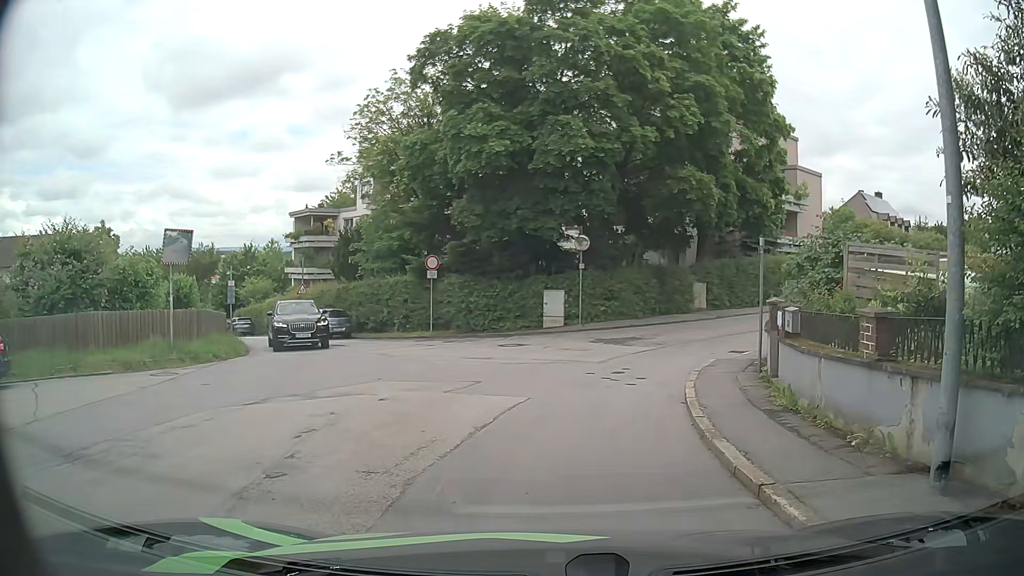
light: Day
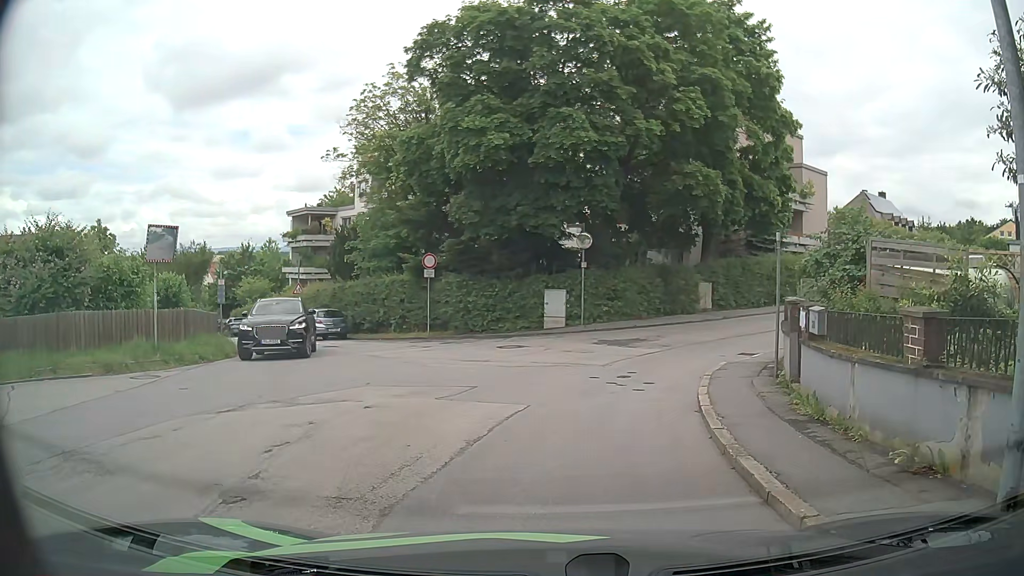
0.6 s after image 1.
(0.0, +0.8) m; -1°
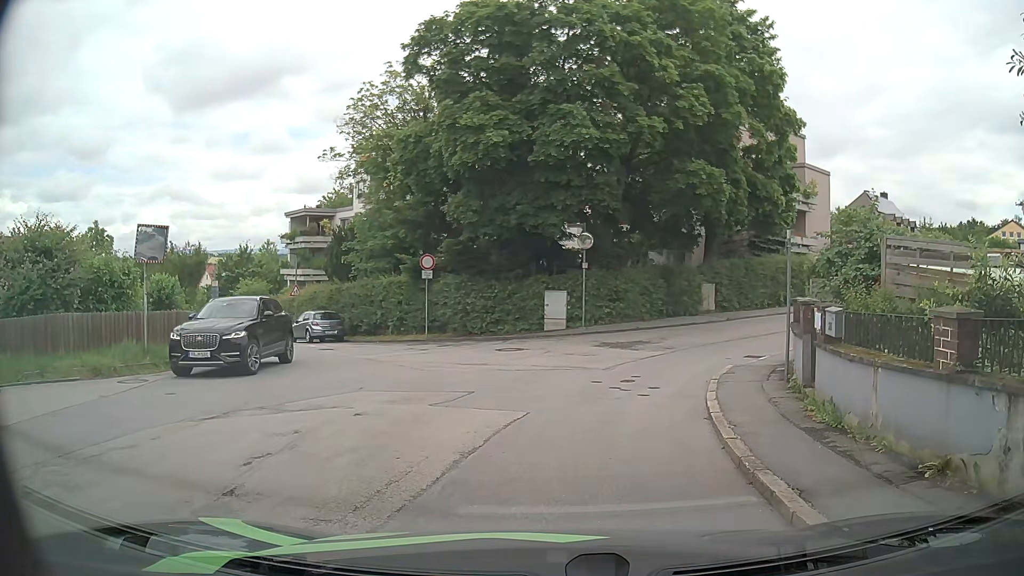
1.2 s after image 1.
(0.0, +0.5) m; 0°
